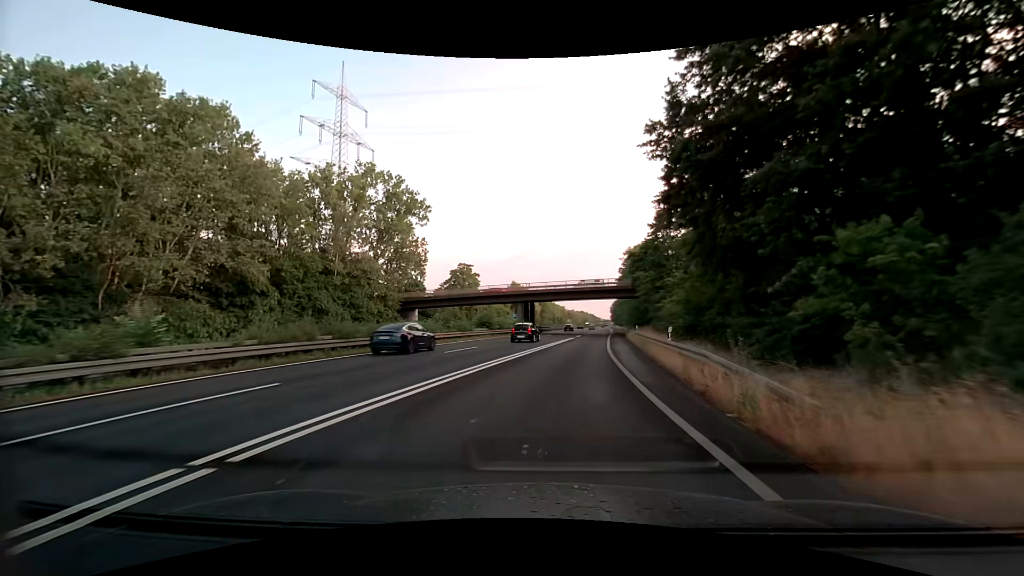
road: trunk_link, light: Day
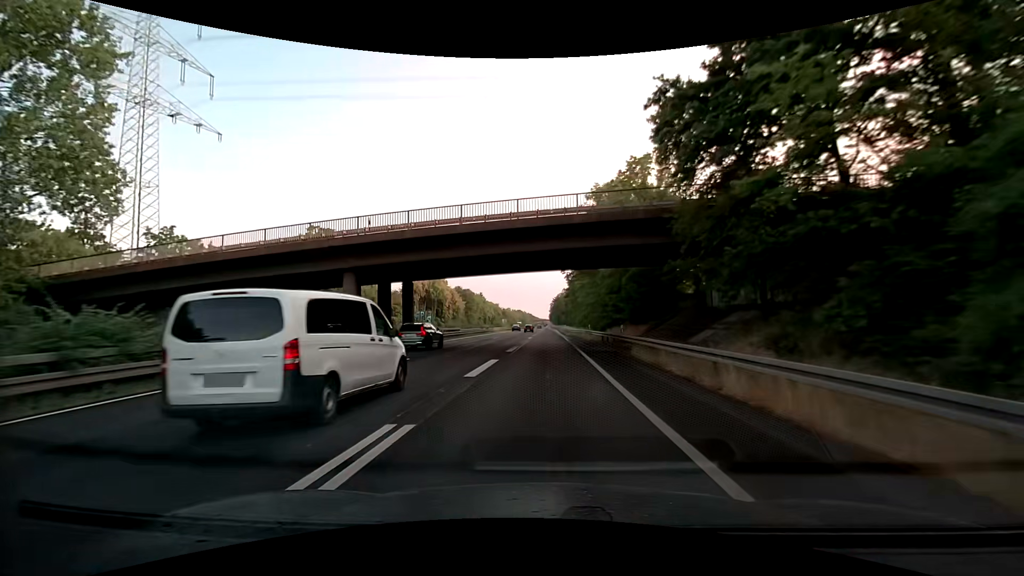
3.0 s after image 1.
(+4.0, +44.9) m; +7°
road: trunk
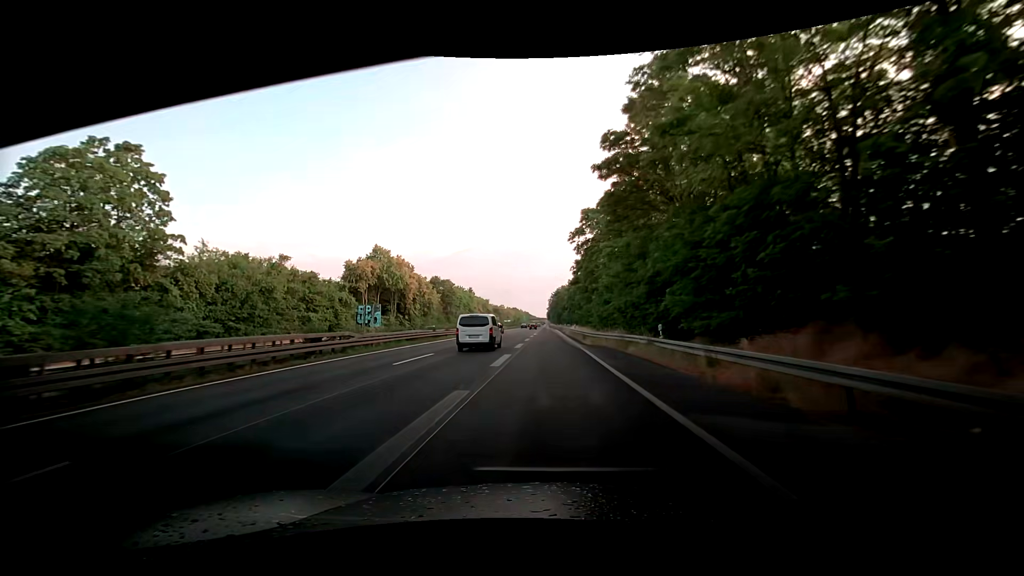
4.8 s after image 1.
(-0.1, +33.4) m; -2°
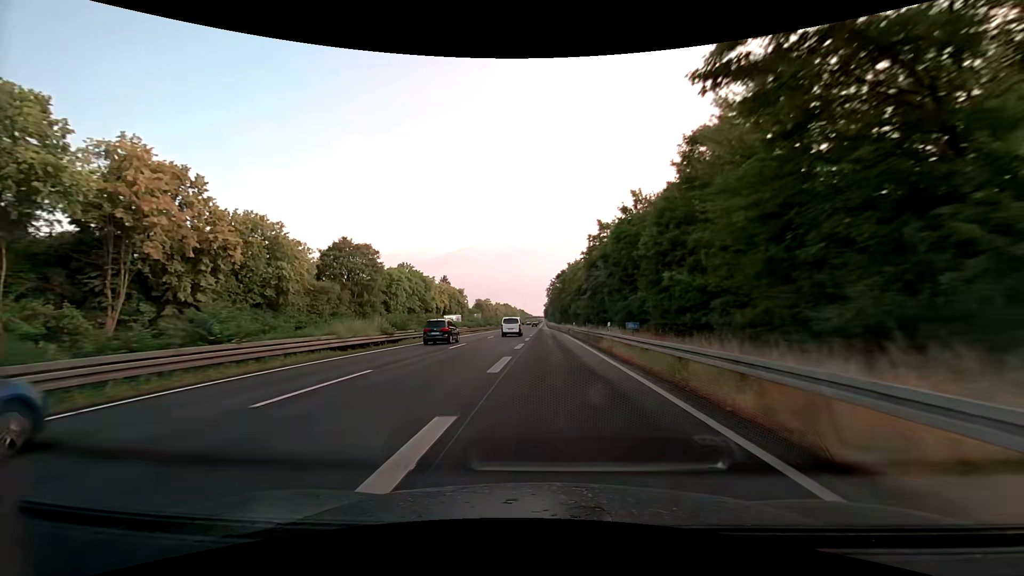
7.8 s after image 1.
(+2.9, +63.4) m; +3°
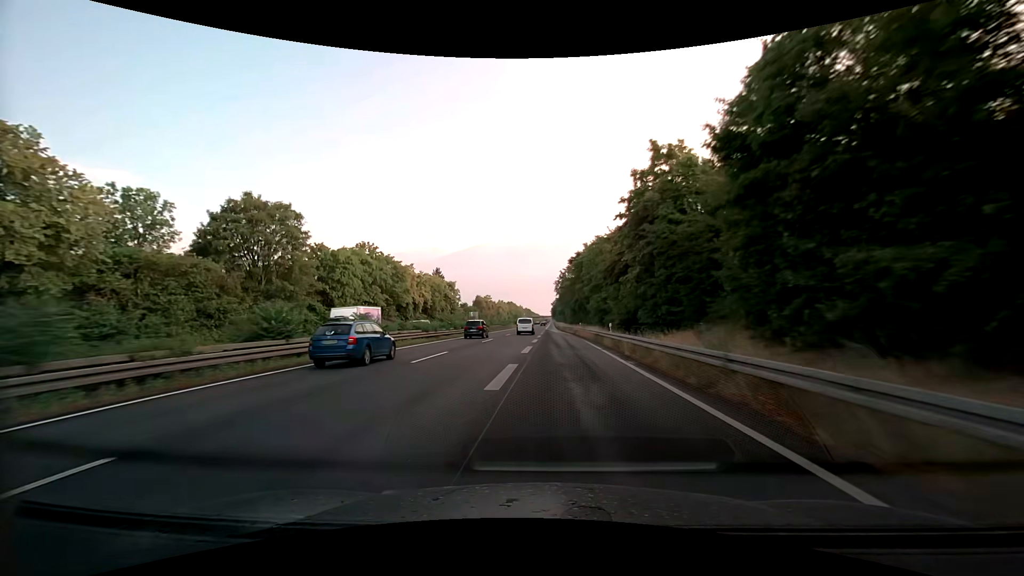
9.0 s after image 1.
(-0.2, +27.4) m; -1°
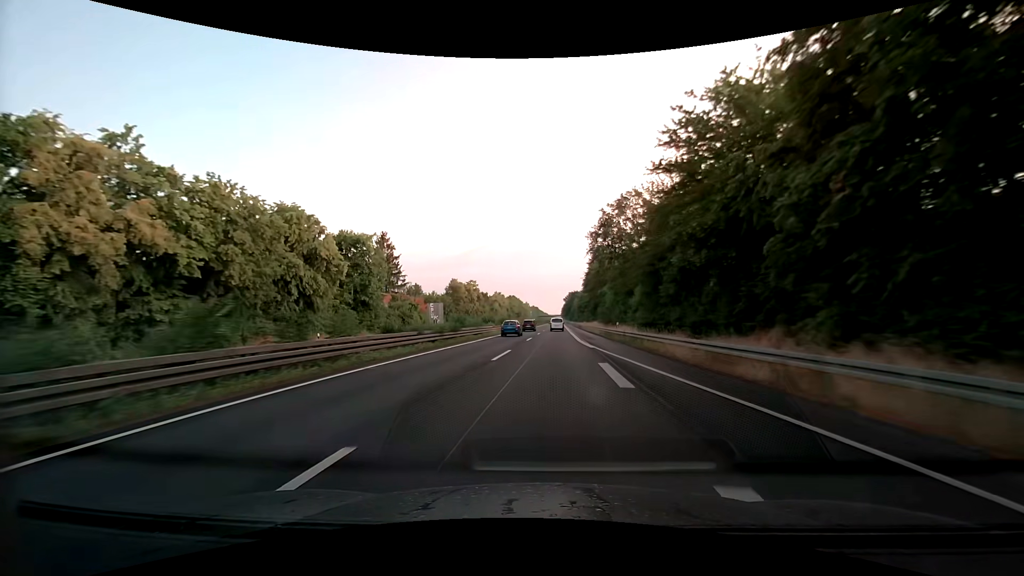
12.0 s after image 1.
(-1.3, +72.1) m; -1°
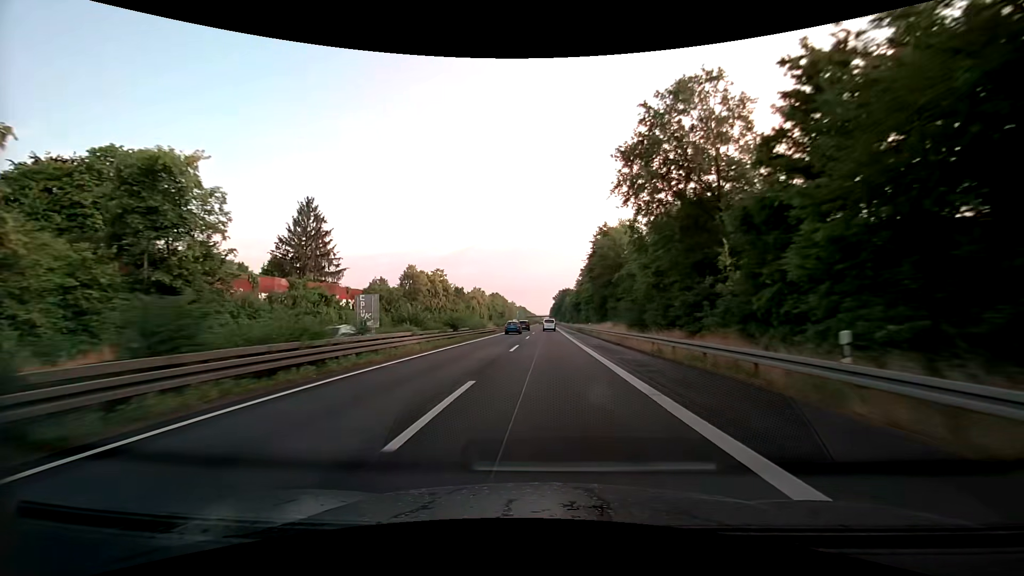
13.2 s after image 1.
(+0.3, +30.2) m; +1°
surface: asphalt
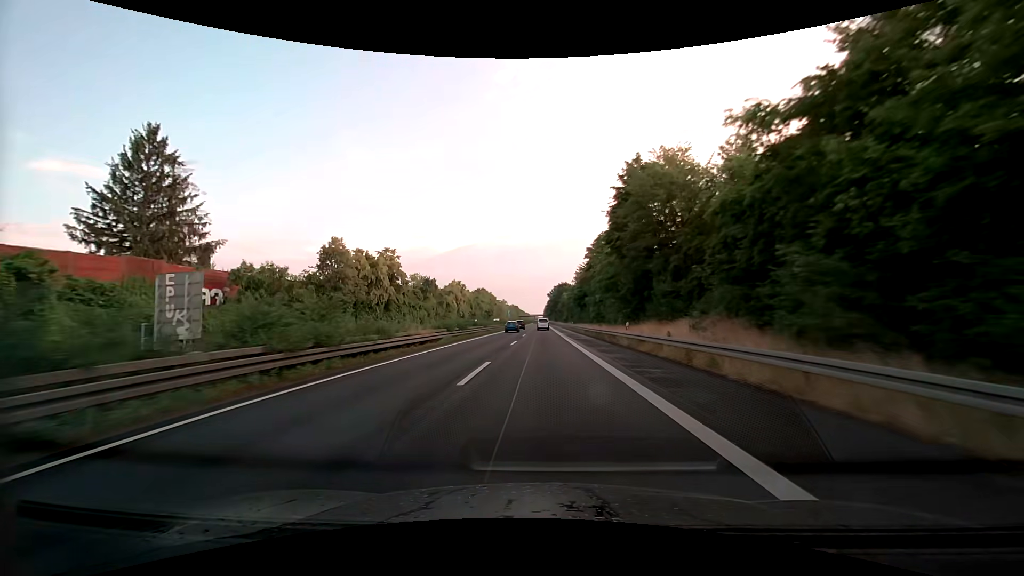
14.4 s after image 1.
(+0.3, +30.9) m; +1°
(0, +10) (0, +20) (0, +30) (0, +40) (0, +50) (0, +60) (0, +70) (0, +80) (0, +90) (0, +100) m
